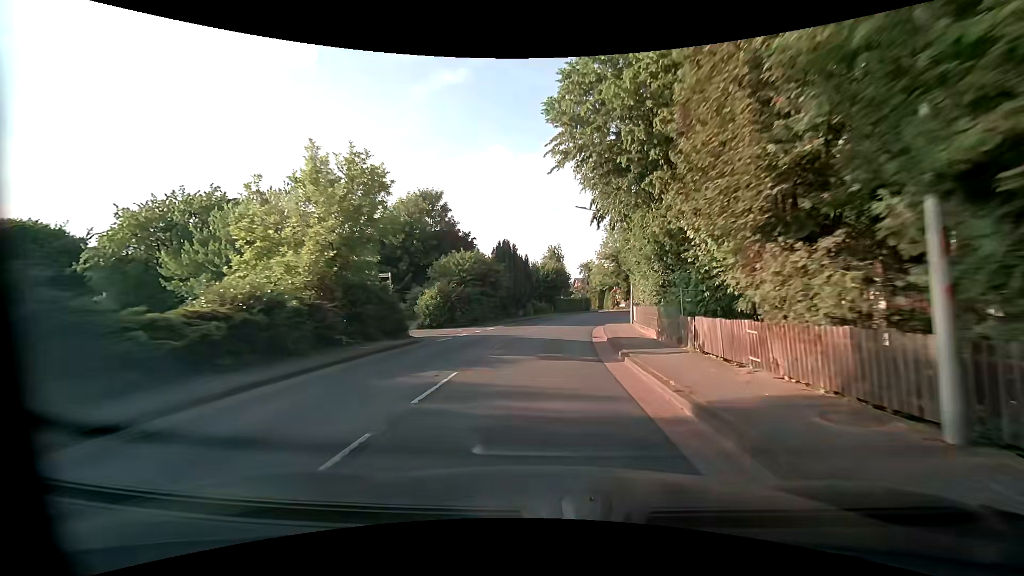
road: primary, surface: asphalt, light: Day
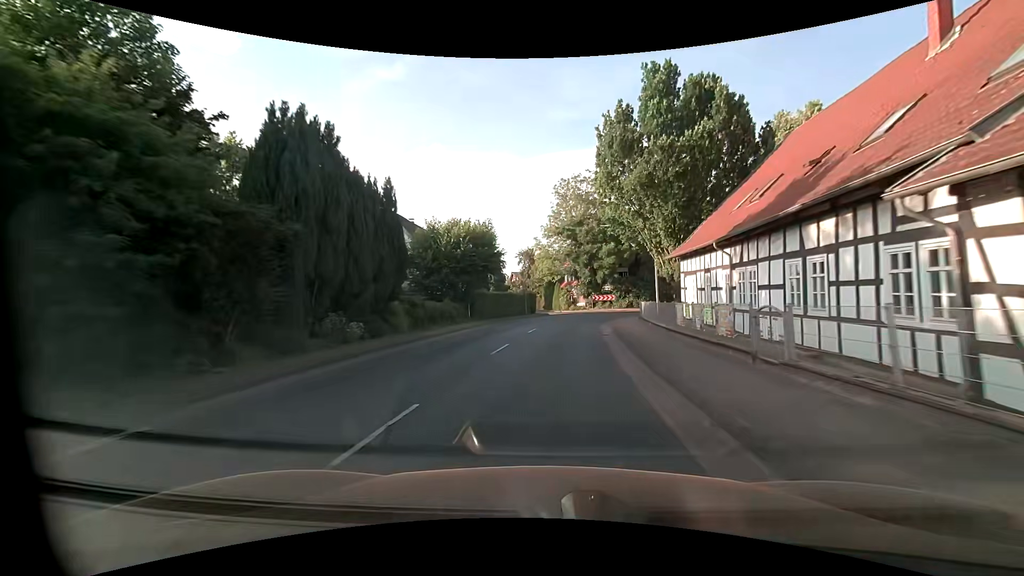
(+1.3, +30.2) m; +6°
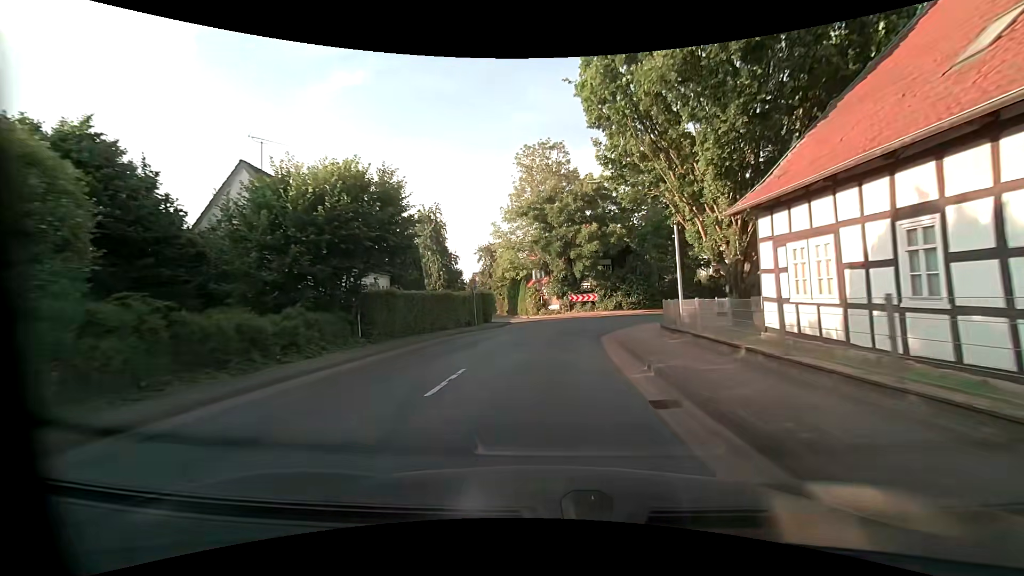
(+0.6, +14.1) m; +4°
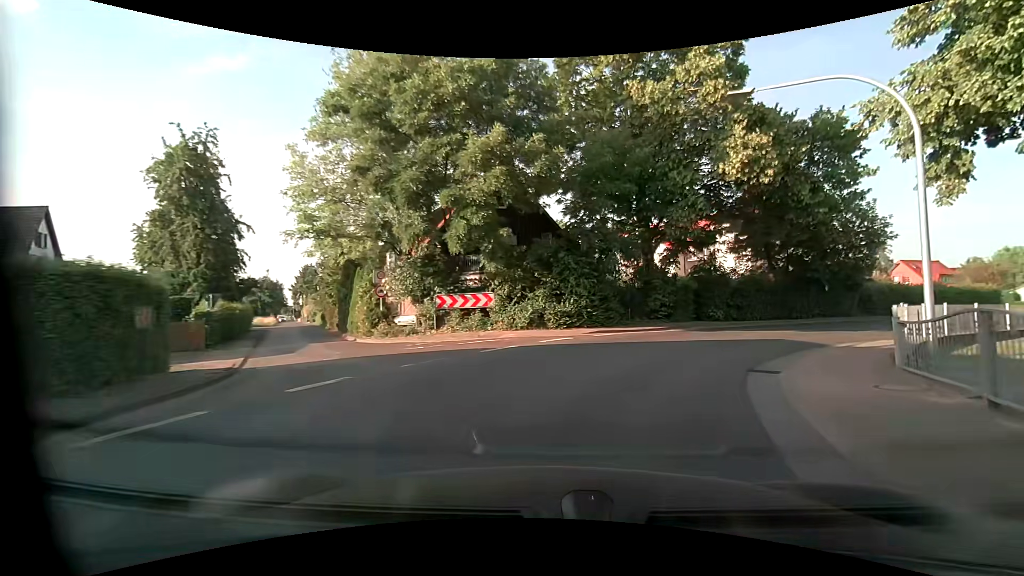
(+1.4, +23.0) m; +12°
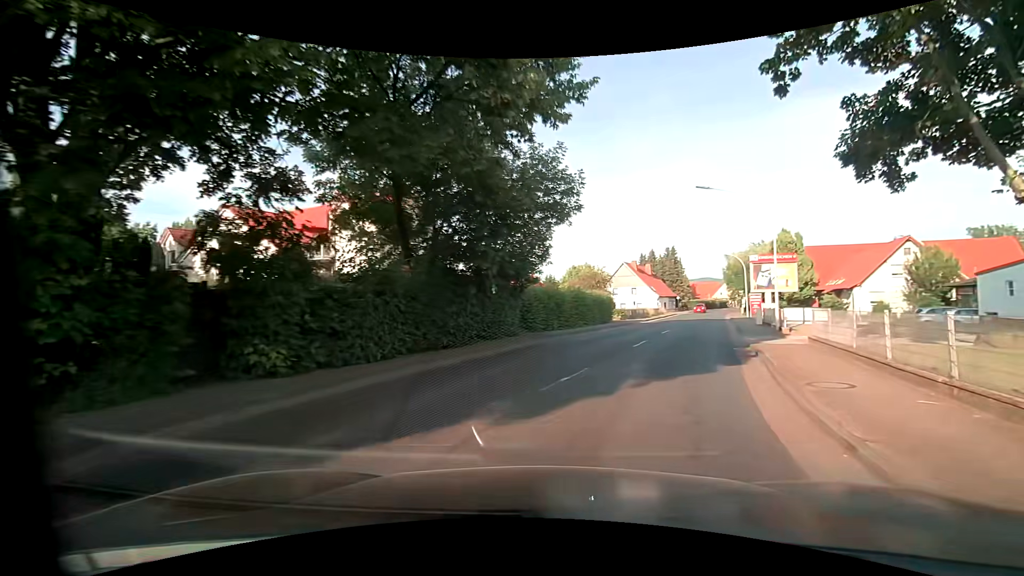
(+5.5, +16.5) m; +38°
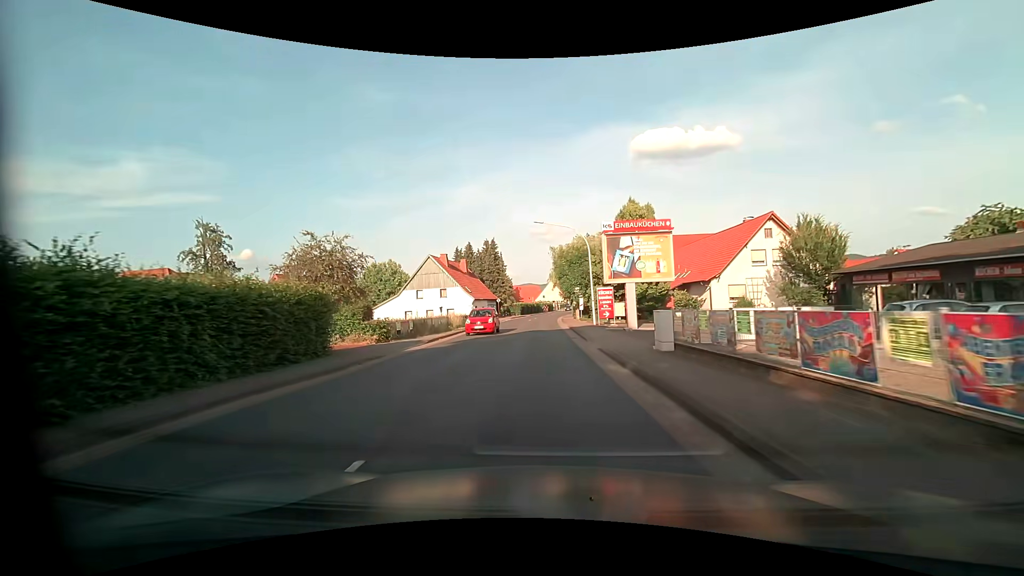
(+6.8, +23.6) m; +21°
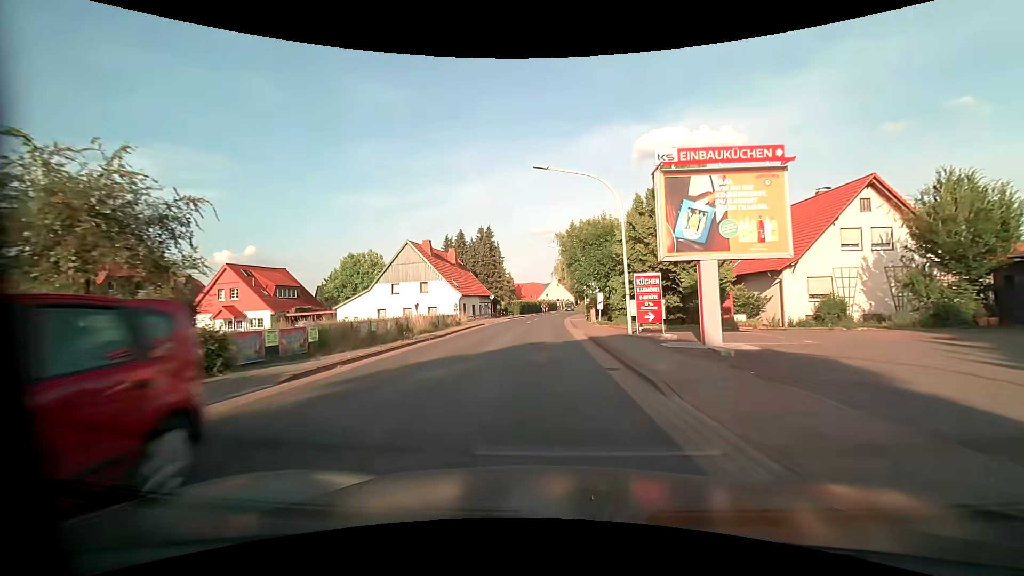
(-0.1, +13.1) m; -1°
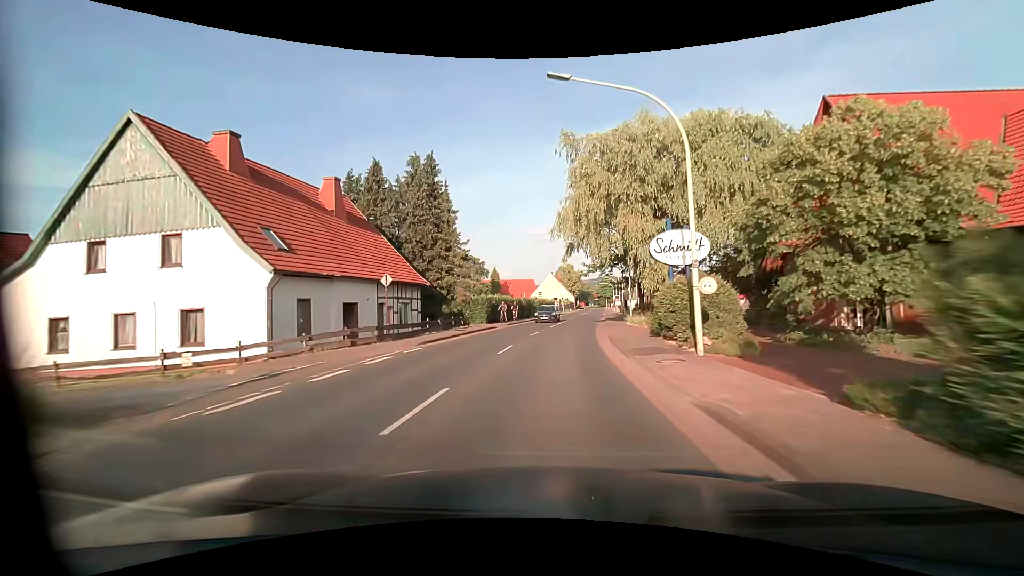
(0.0, +38.3) m; 0°
(0, +10) (+1, +20) (+2, +30) (+3, +40) (+4, +50) (+5, +60) (+7, +70) (+8, +80) (+9, +89) (+11, +99) m
